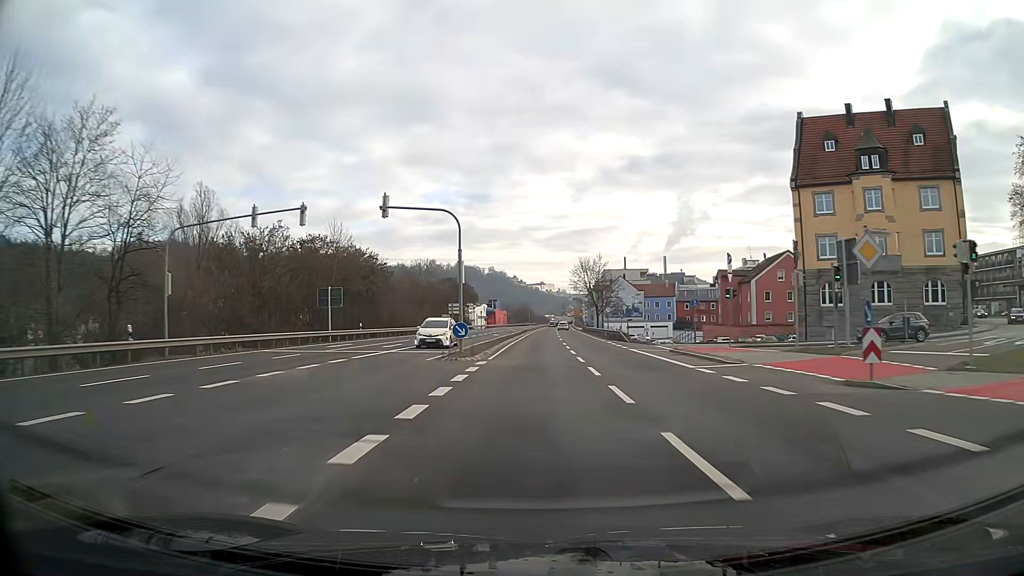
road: primary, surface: asphalt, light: Day
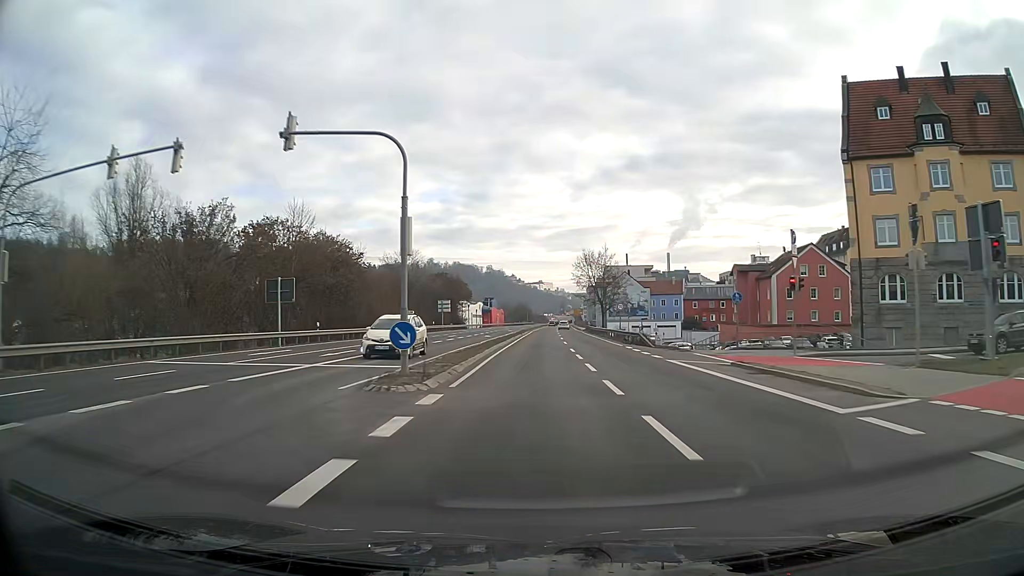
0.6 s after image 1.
(0.0, +10.5) m; 0°
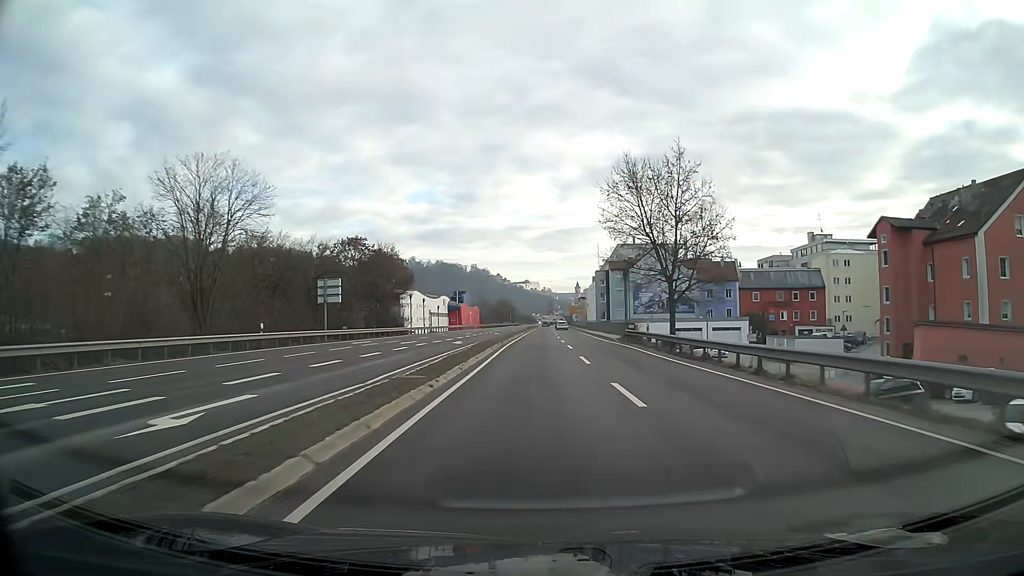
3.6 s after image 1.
(+0.4, +53.0) m; +1°
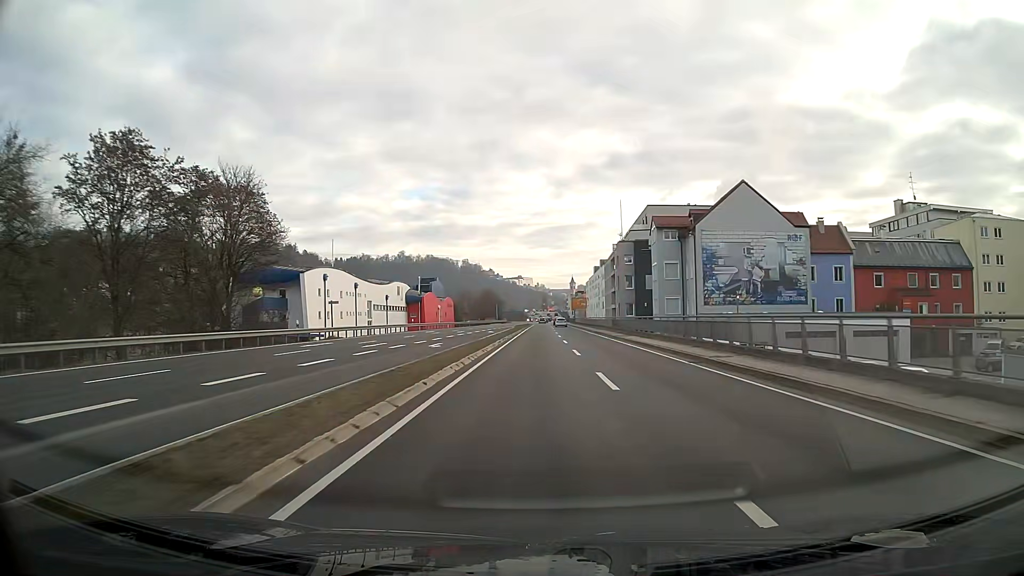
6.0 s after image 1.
(+0.3, +42.9) m; 0°
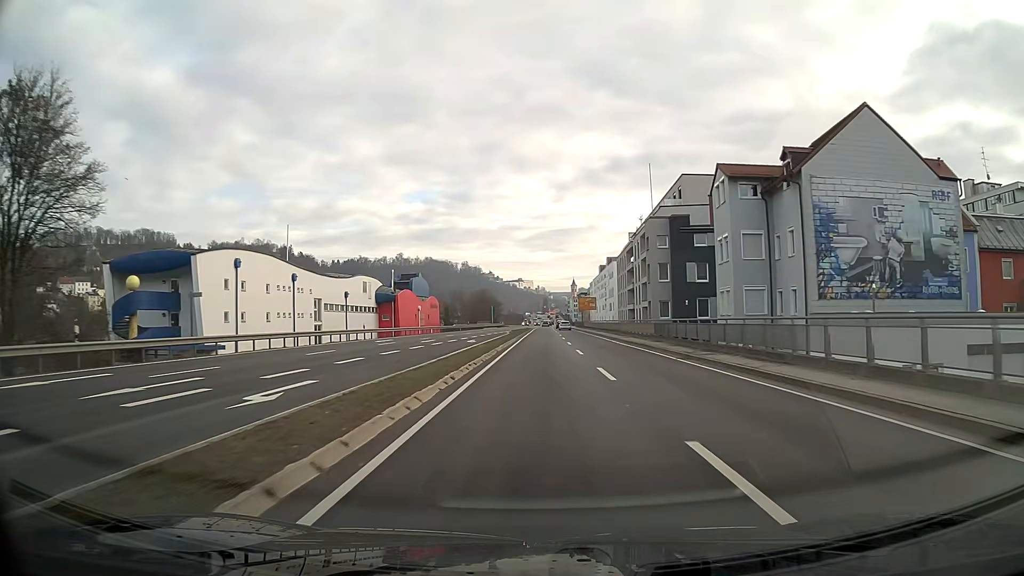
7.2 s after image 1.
(0.0, +21.5) m; 0°
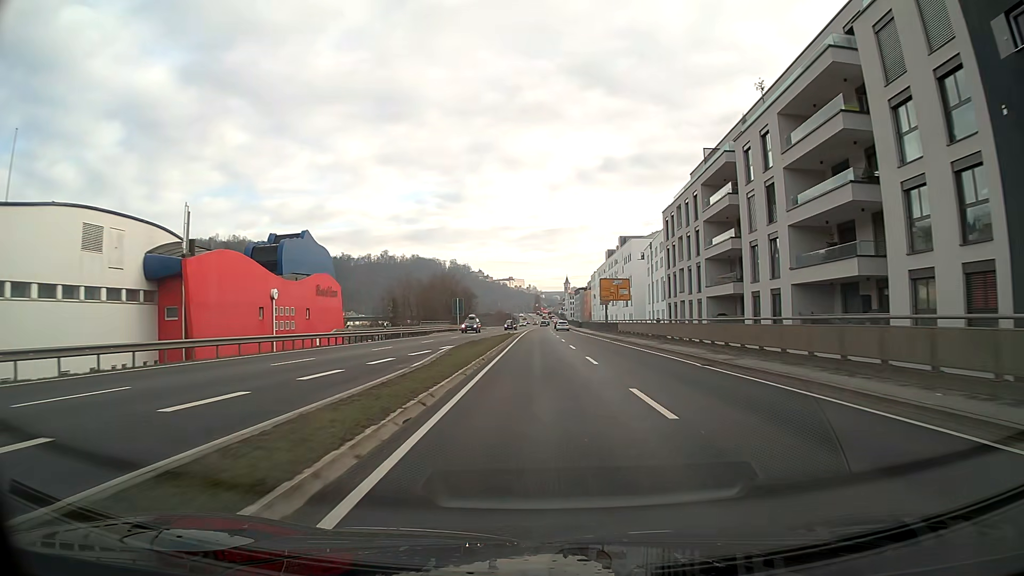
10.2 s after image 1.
(+0.4, +54.3) m; +1°
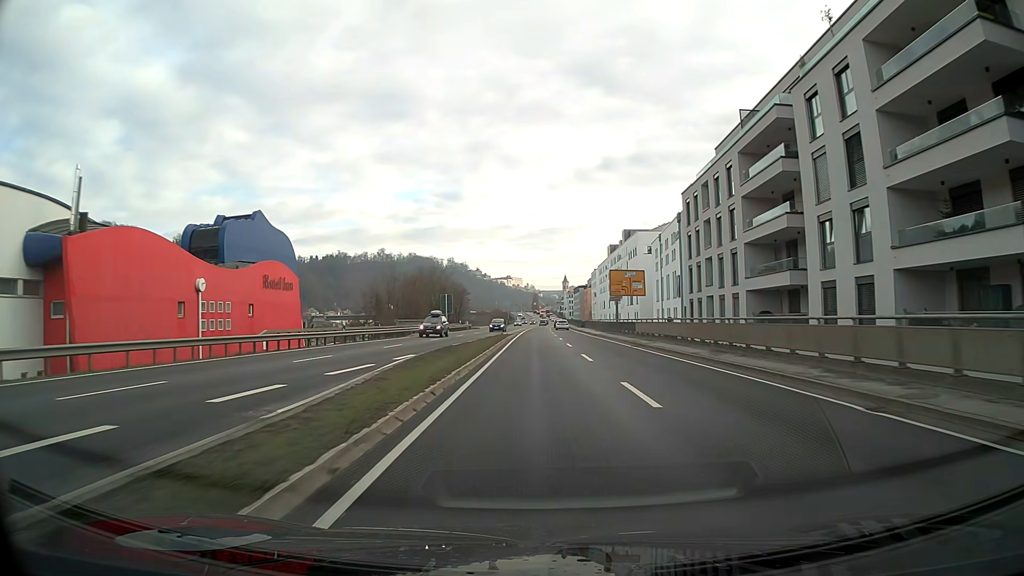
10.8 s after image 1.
(0.0, +10.9) m; 0°
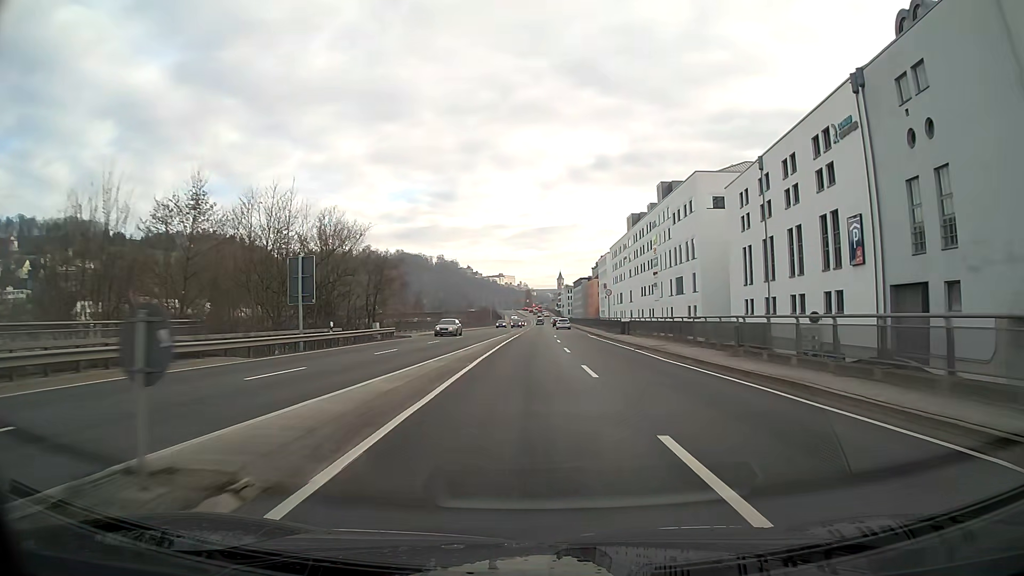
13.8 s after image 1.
(+0.4, +55.0) m; +1°
